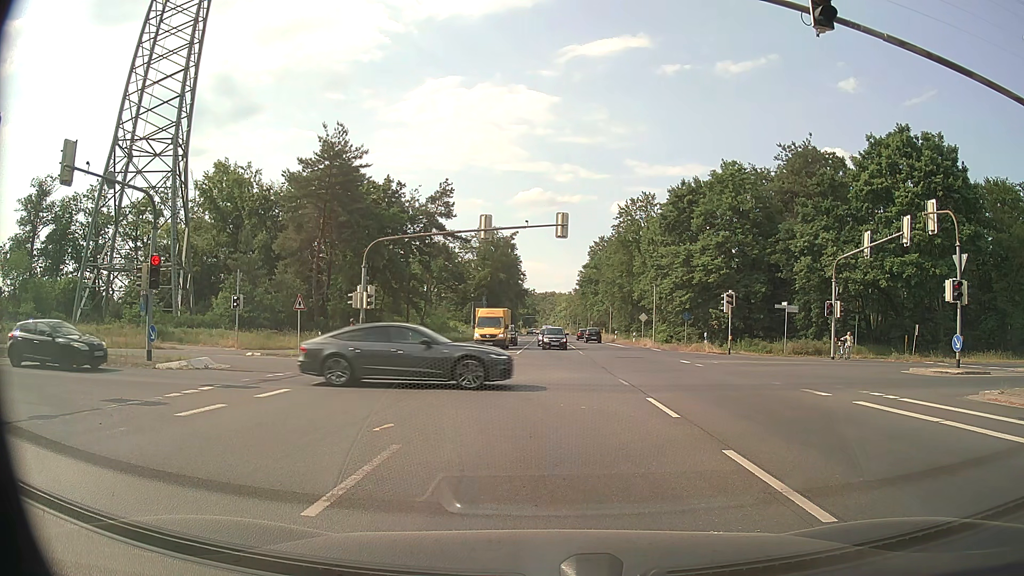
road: primary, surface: asphalt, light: Day
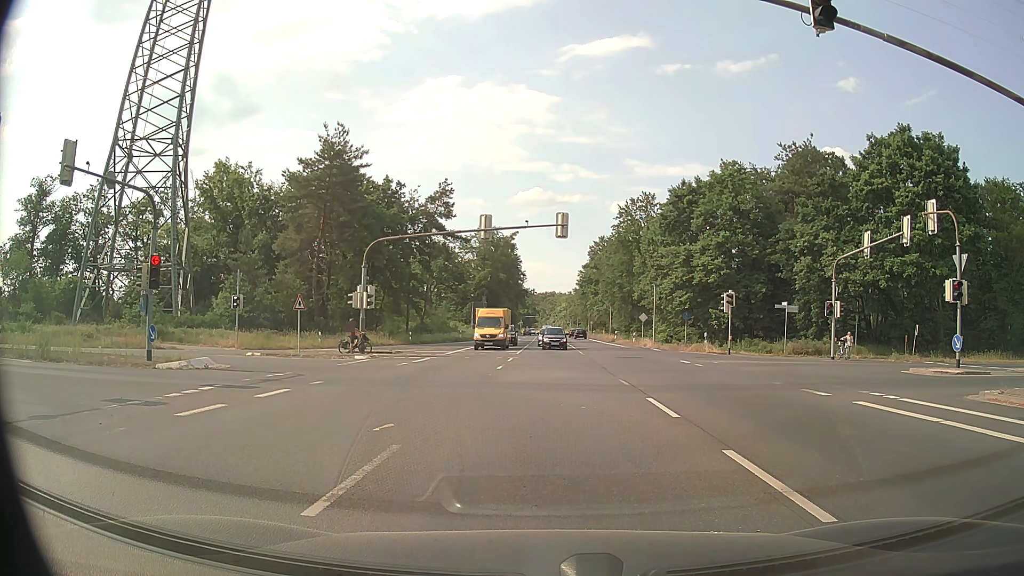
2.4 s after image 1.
(0.0, 0.0) m; 0°
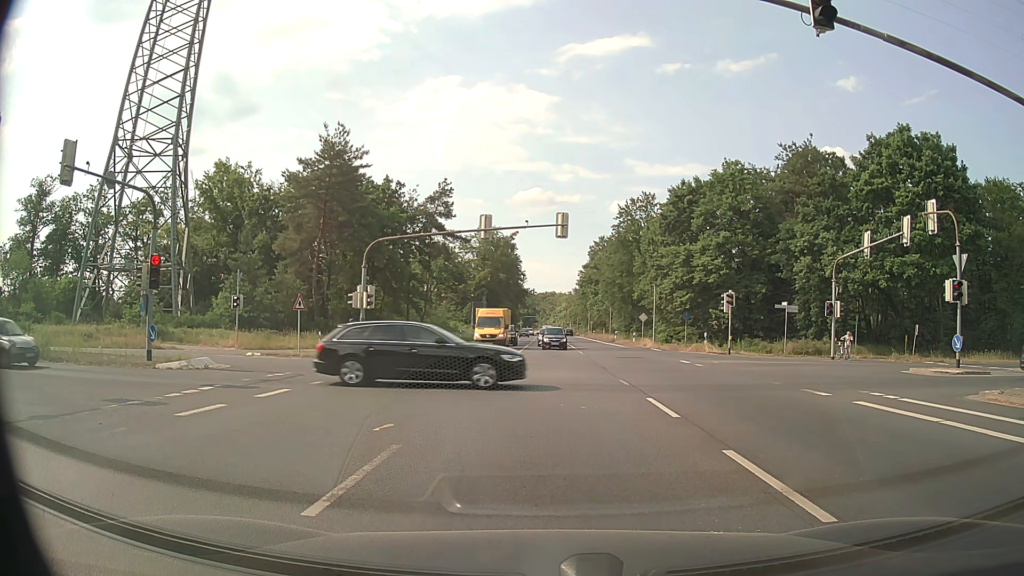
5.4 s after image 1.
(0.0, 0.0) m; 0°
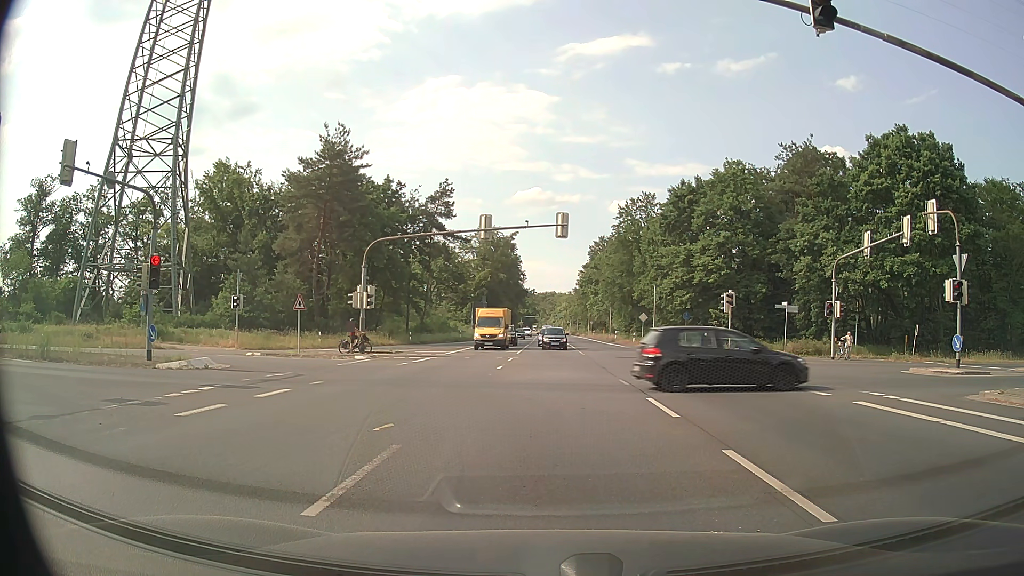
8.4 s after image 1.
(0.0, 0.0) m; 0°
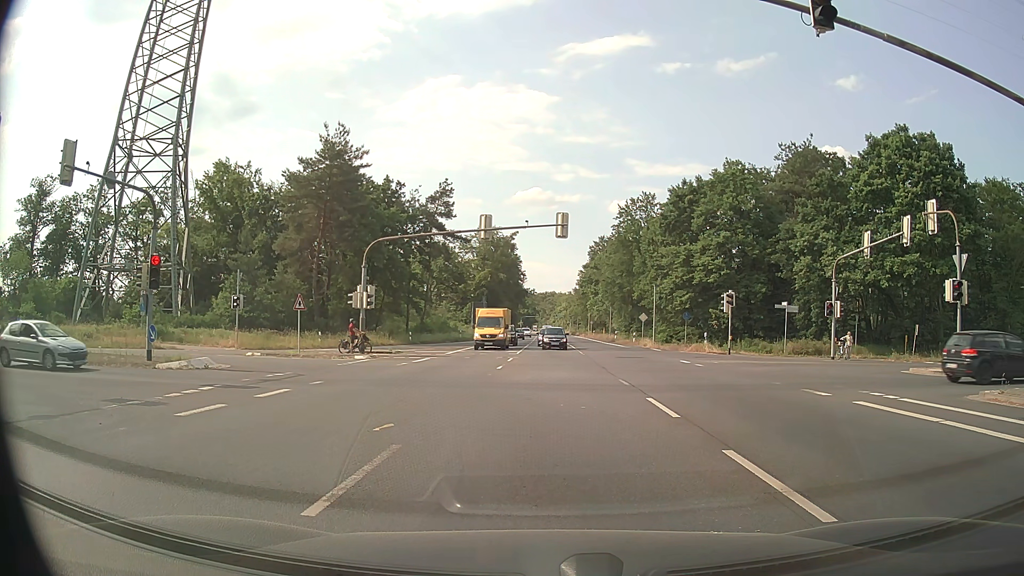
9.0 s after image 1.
(0.0, 0.0) m; 0°
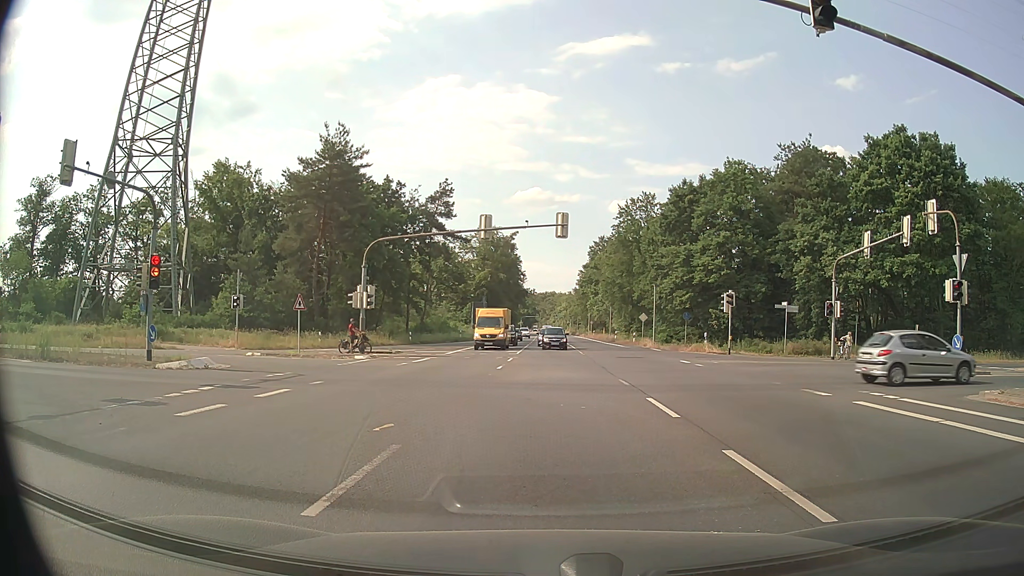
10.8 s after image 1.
(0.0, 0.0) m; 0°
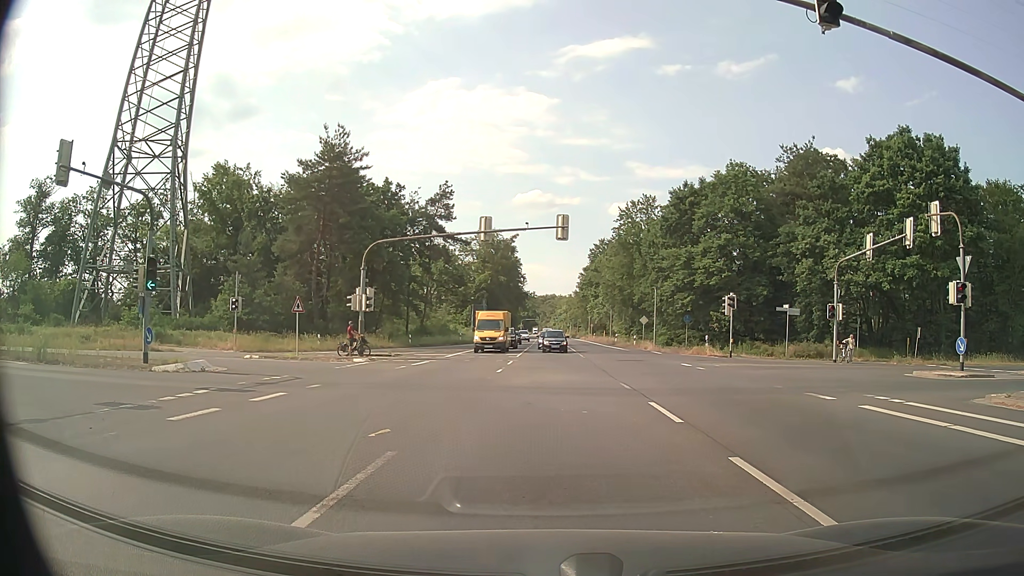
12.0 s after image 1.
(0.0, +0.3) m; 0°
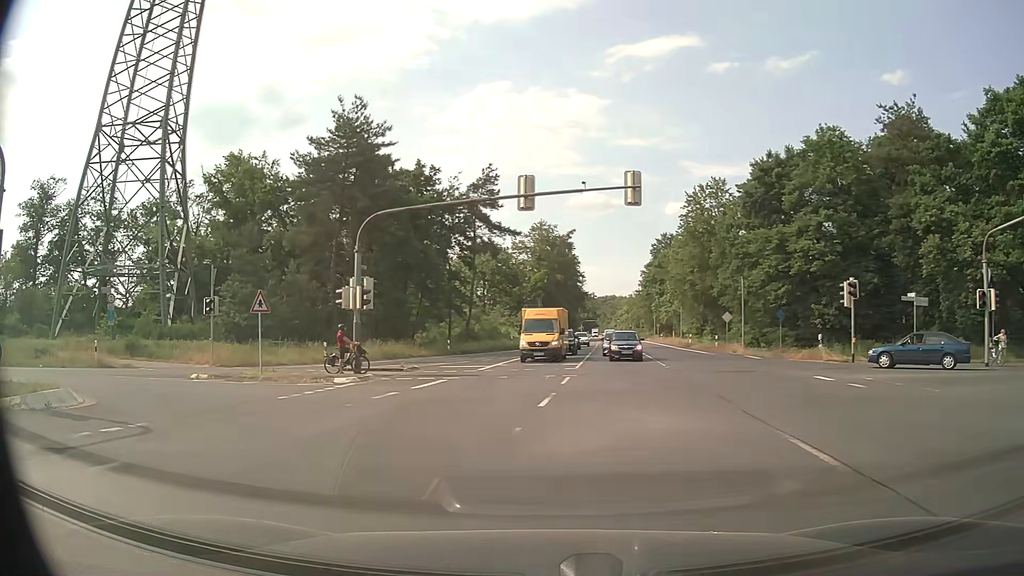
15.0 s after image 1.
(-0.2, +10.6) m; -5°
